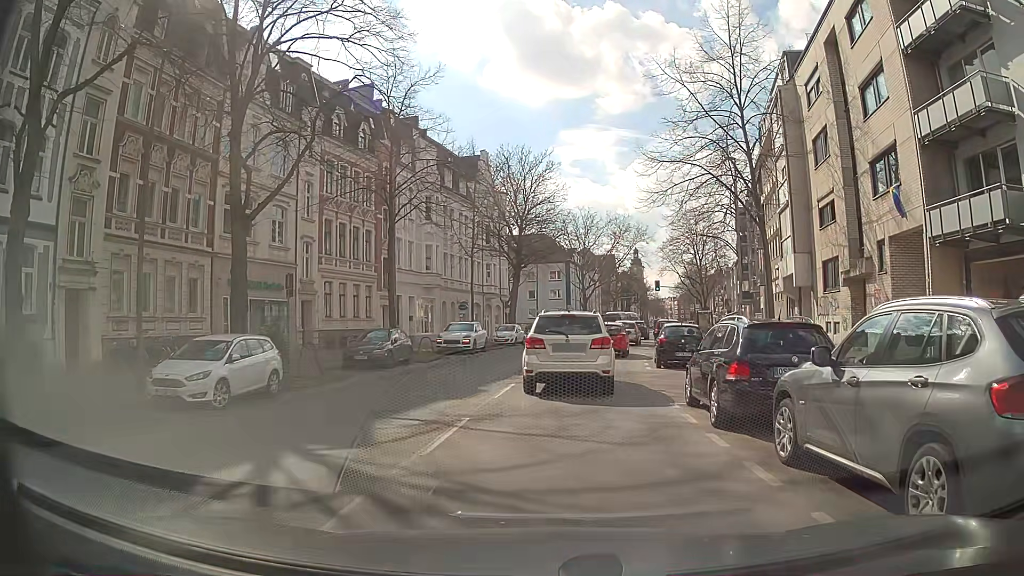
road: secondary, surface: asphalt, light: Day
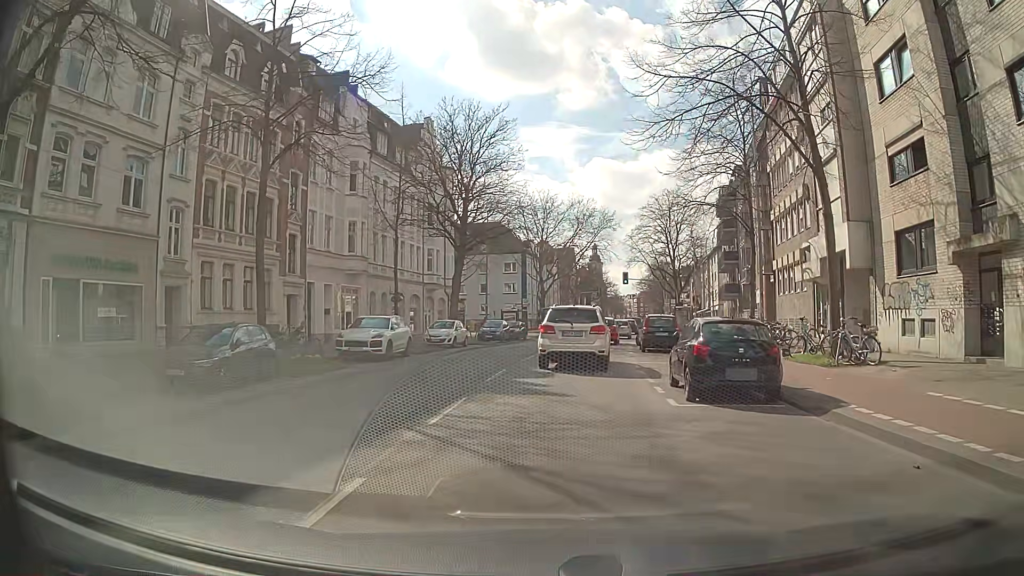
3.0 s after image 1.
(+0.5, +10.7) m; +4°
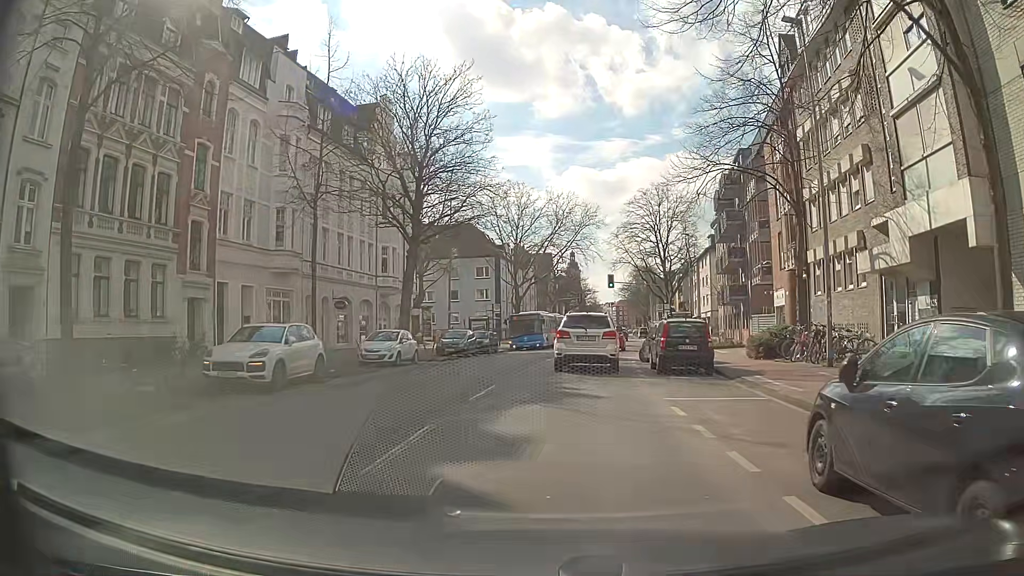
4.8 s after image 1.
(+0.2, +8.9) m; +2°
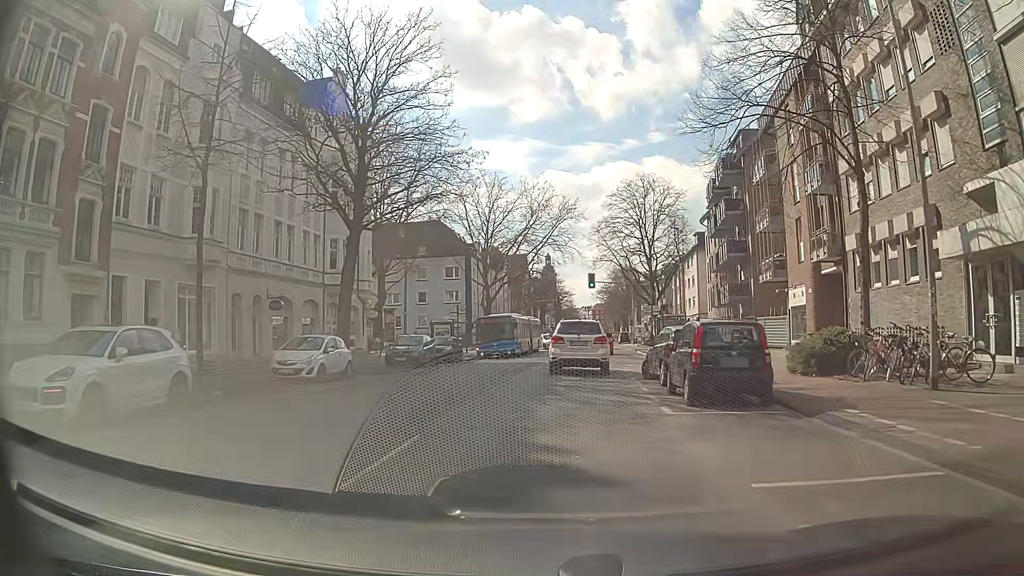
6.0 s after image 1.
(+0.2, +6.8) m; +4°
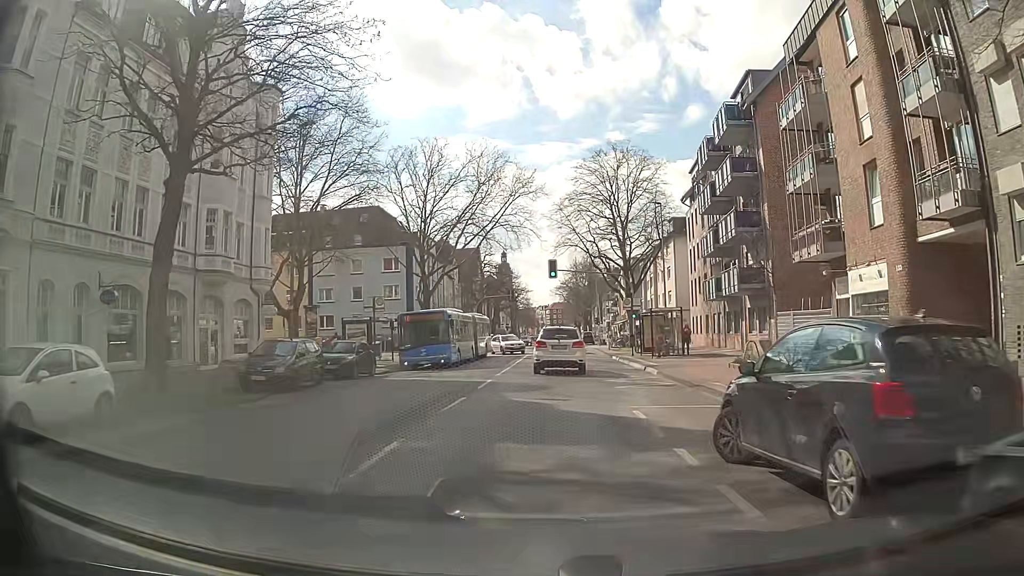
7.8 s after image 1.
(0.0, +12.0) m; +2°
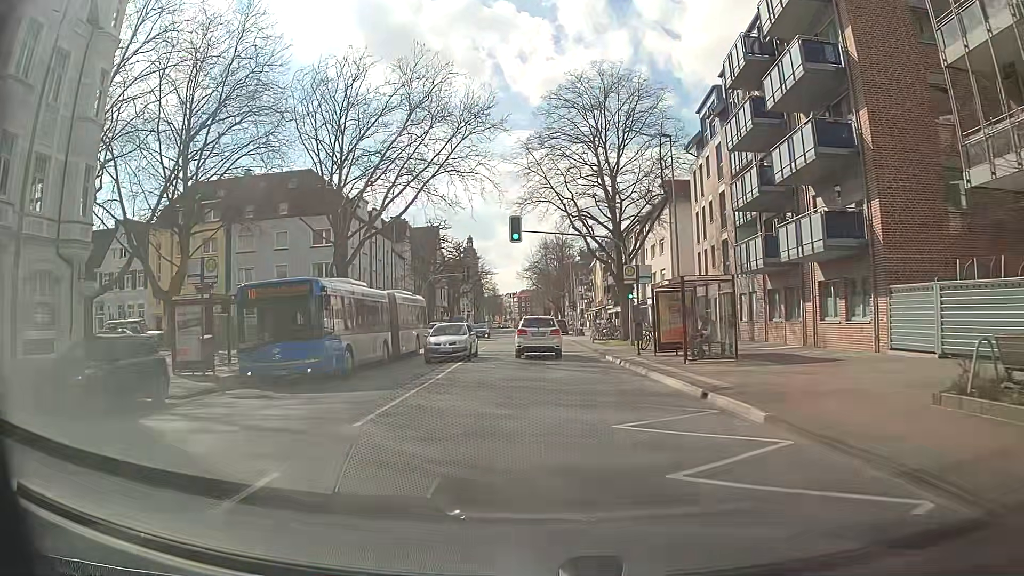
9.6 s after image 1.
(+0.4, +14.9) m; +3°
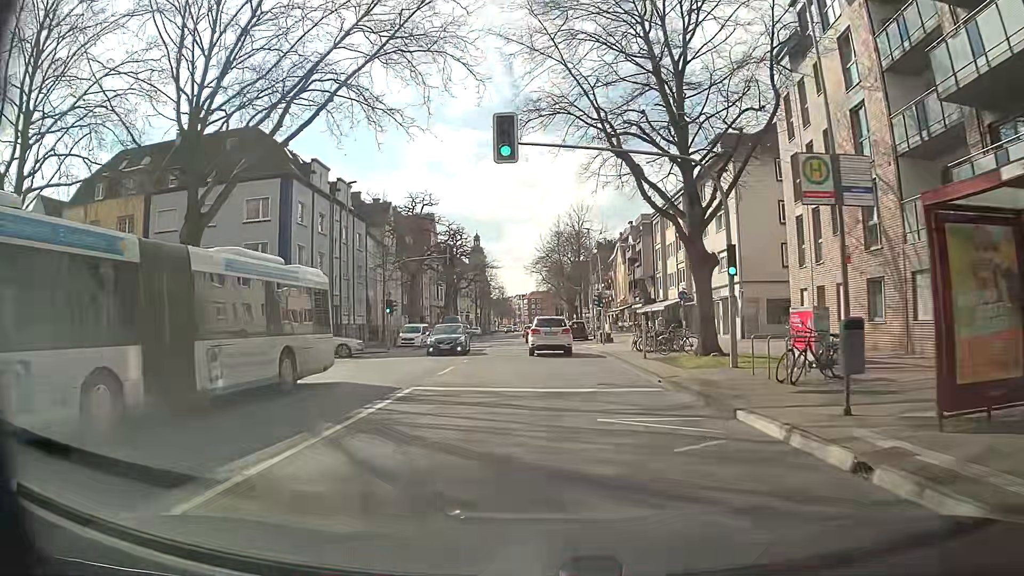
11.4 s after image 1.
(-0.1, +17.7) m; -1°
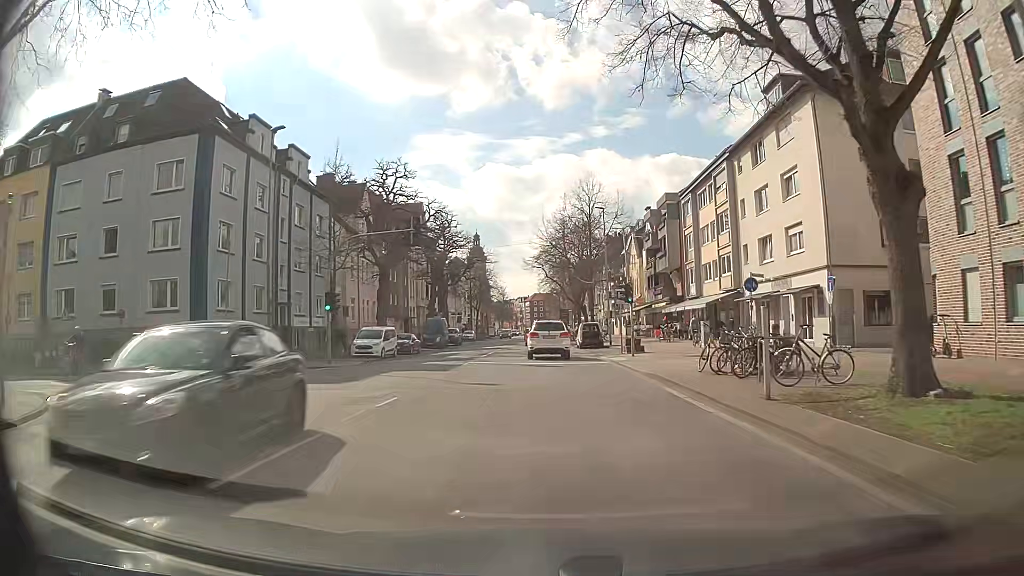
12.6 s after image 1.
(+0.1, +13.0) m; +1°
(0, +10) (0, +20) (0, +30) (-1, +40) (-1, +50) (-1, +60) (-1, +70) (-1, +80) (-2, +90) (-2, +100) m
